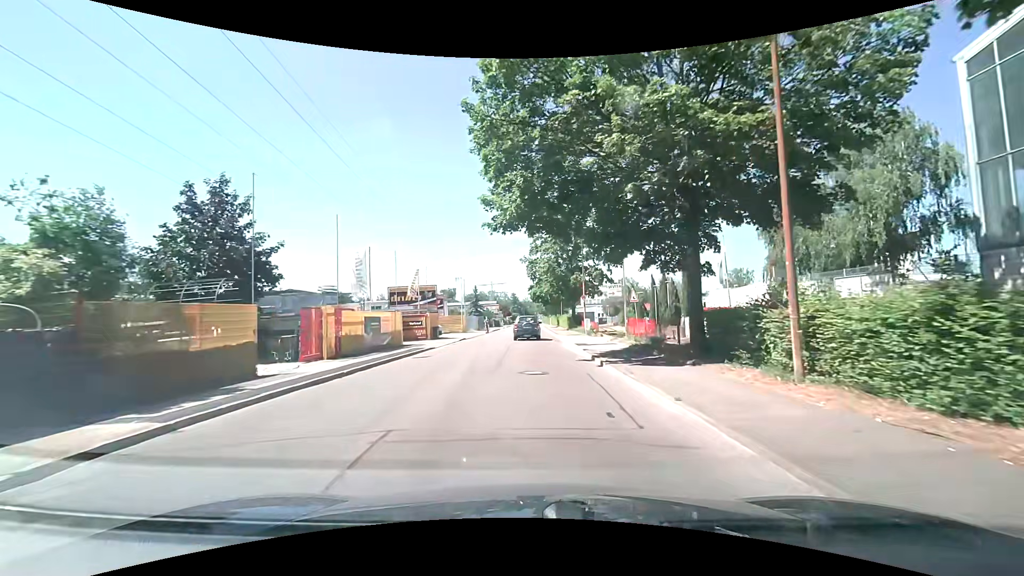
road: unclassified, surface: asphalt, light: Day
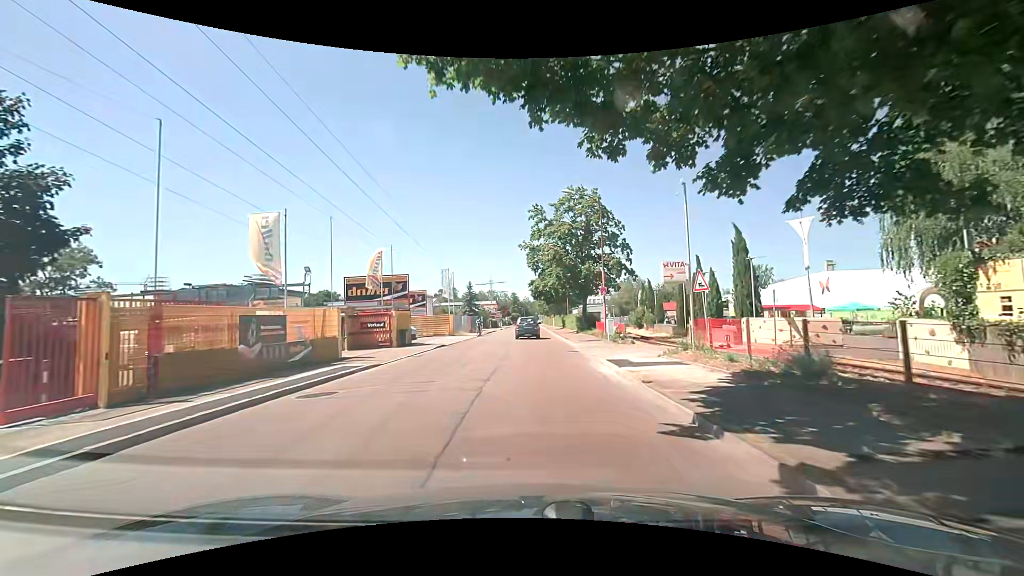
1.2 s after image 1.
(+0.1, +10.5) m; 0°
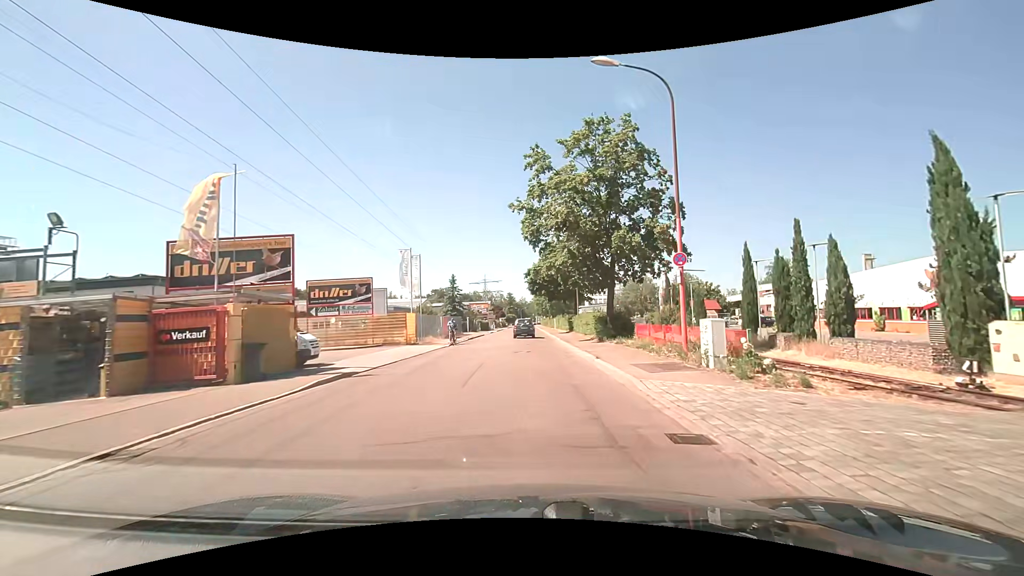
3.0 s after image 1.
(+0.2, +16.0) m; +1°
(0, +10) (0, +20) (0, +30) (0, +40) (0, +50) (0, +60) (0, +70) (0, +80) (0, +90) (0, +100) m
